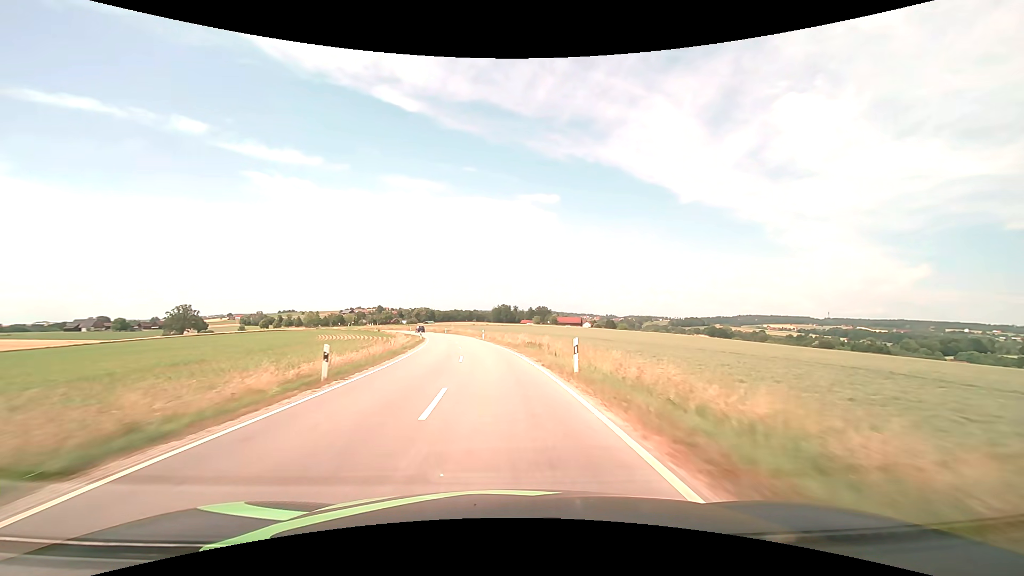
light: Day
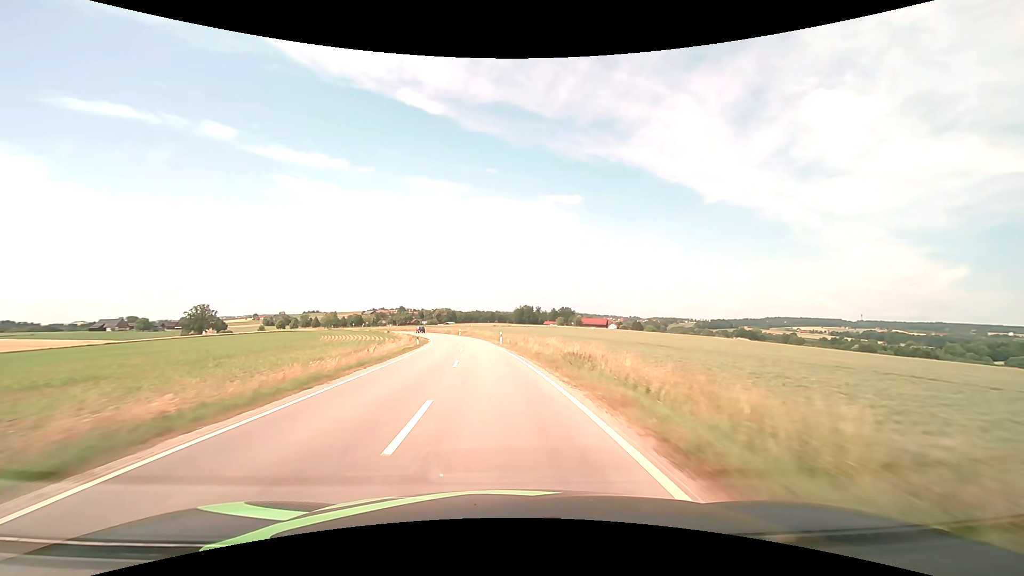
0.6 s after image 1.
(-0.3, +14.1) m; -2°
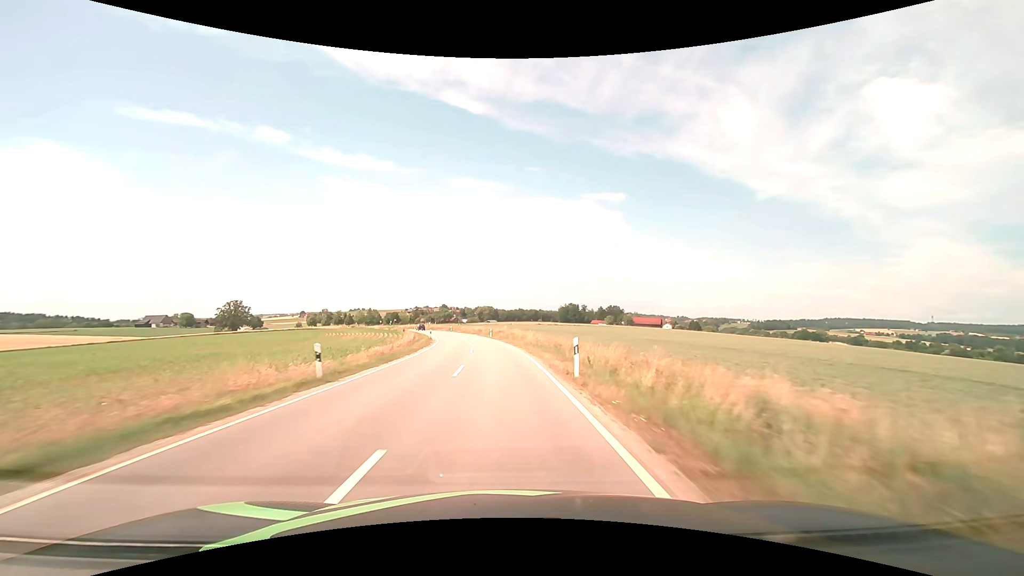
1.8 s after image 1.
(-1.3, +28.2) m; -5°
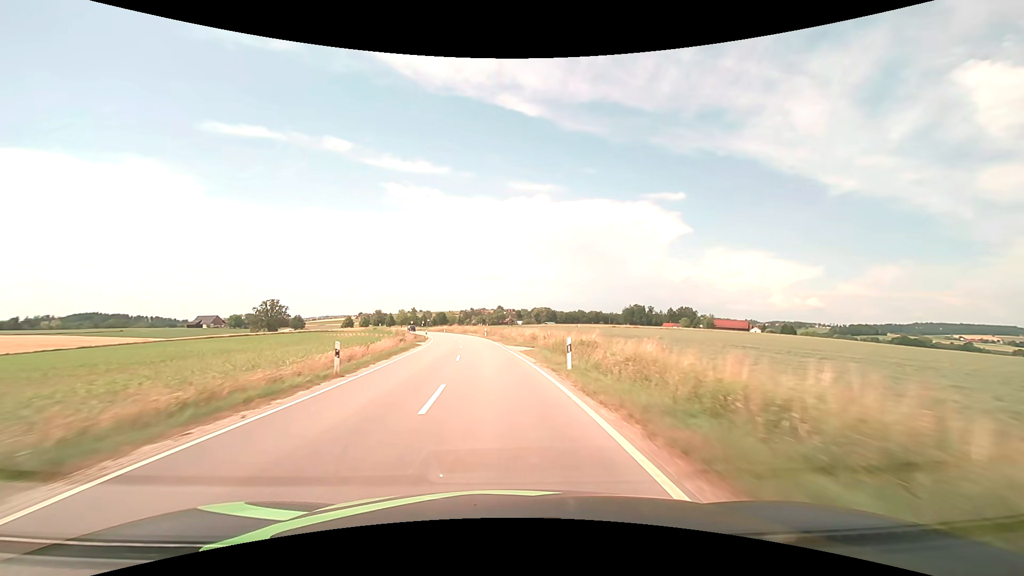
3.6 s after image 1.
(-2.0, +42.4) m; -6°
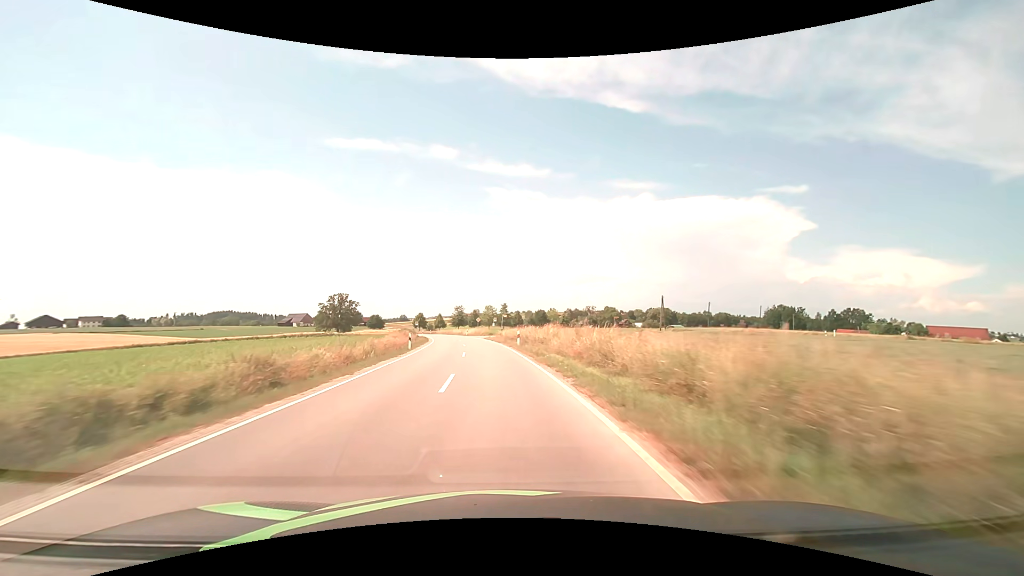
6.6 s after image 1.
(-6.9, +70.2) m; -12°
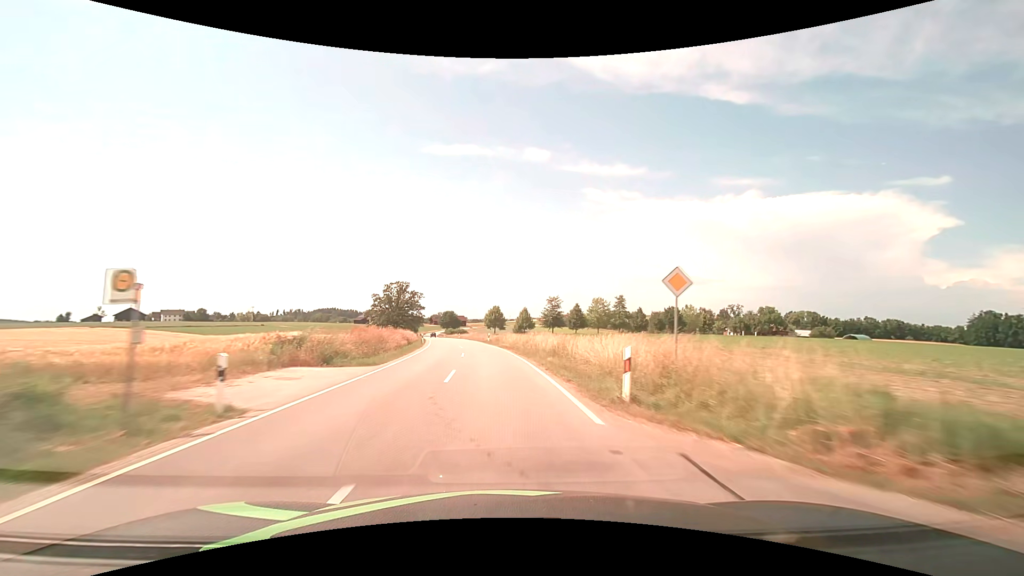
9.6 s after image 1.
(-7.0, +70.3) m; -11°
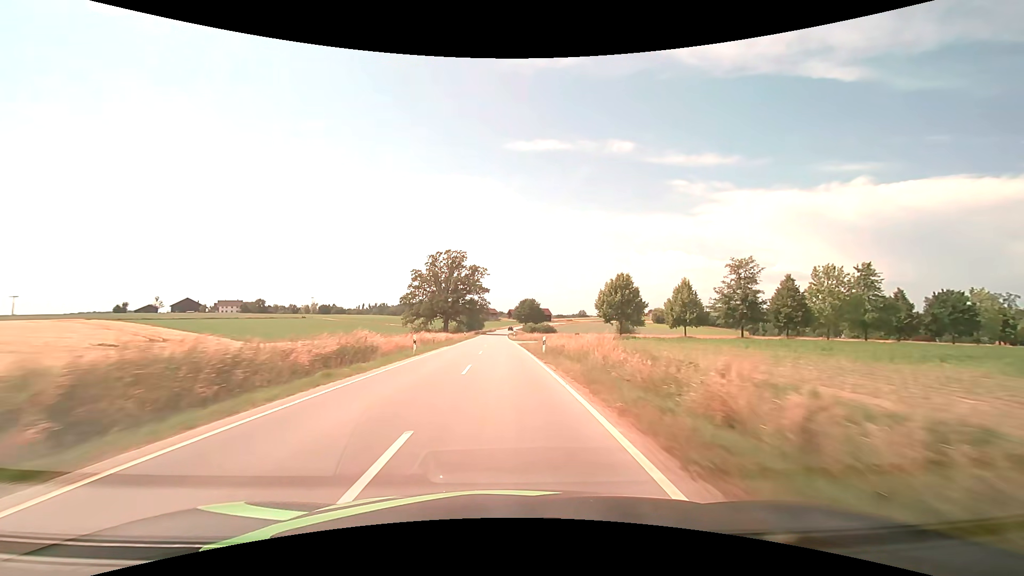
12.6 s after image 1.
(-6.8, +70.7) m; -10°
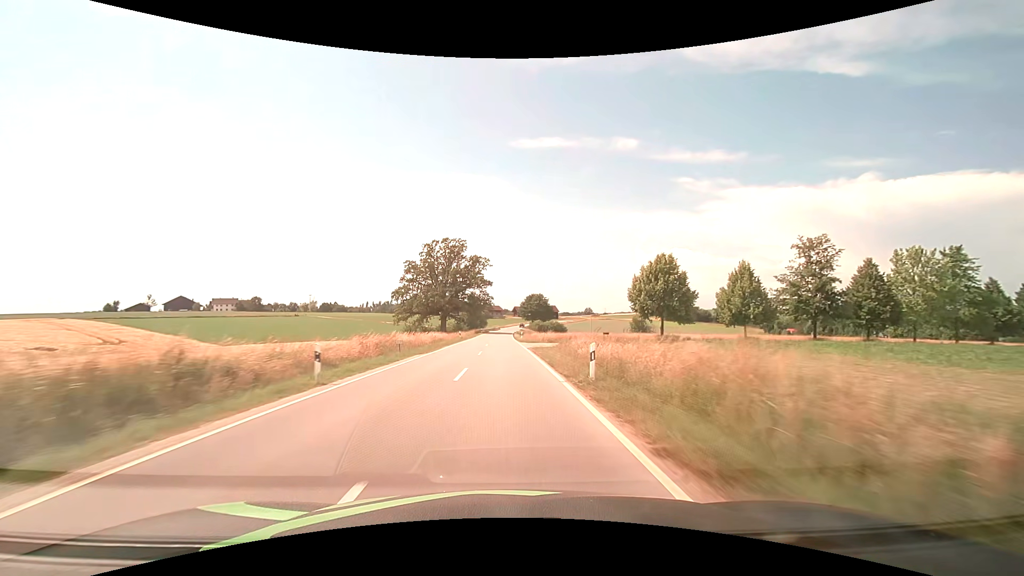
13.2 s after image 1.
(-0.1, +14.3) m; 0°
(0, +10) (0, +20) (0, +30) (0, +40) (-1, +50) (-1, +60) (-1, +70) (-1, +80) (-1, +90) (-1, +100) m
